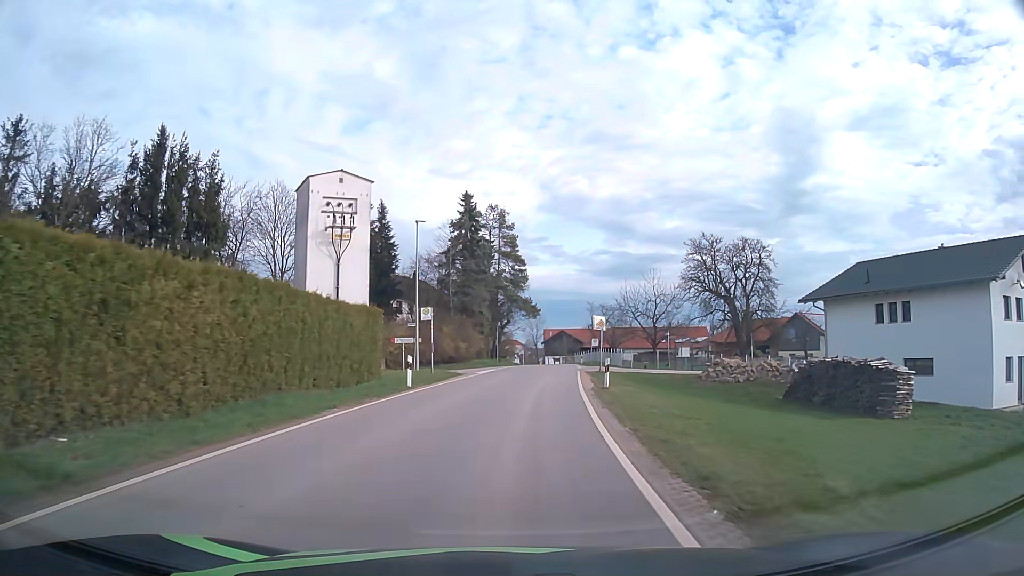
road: tertiary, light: Day
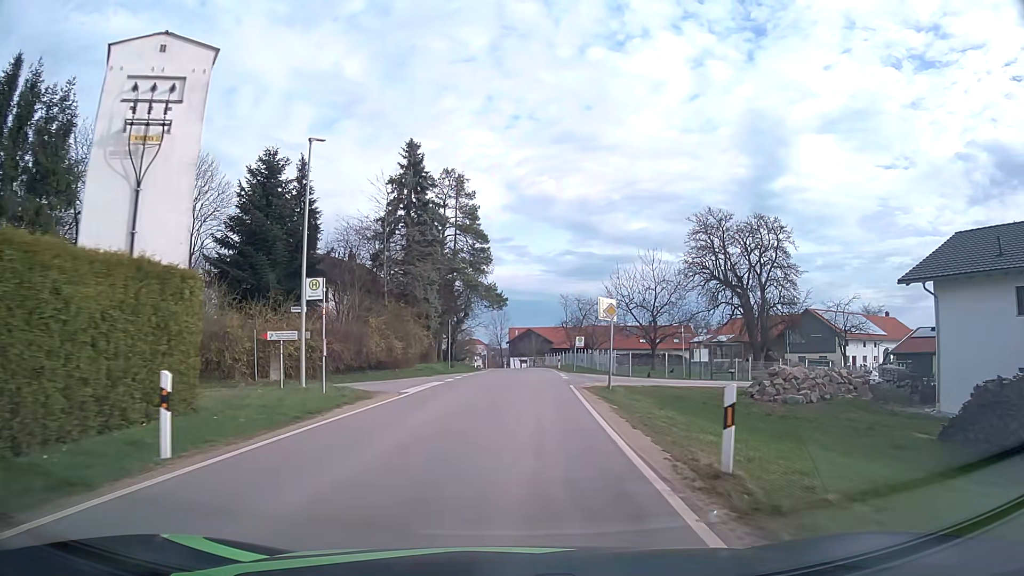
(+0.5, +14.6) m; +4°
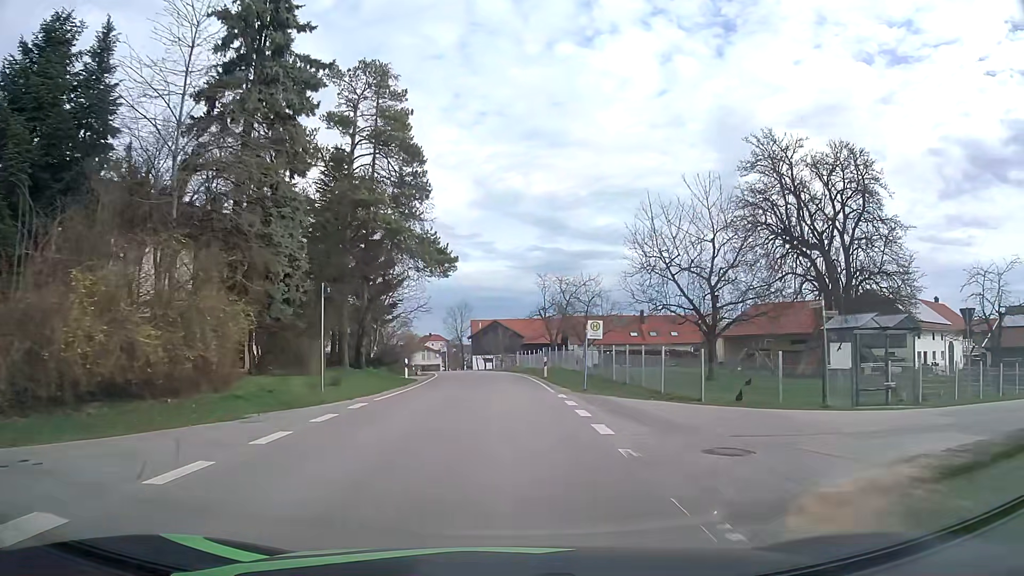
(+0.7, +22.1) m; +3°
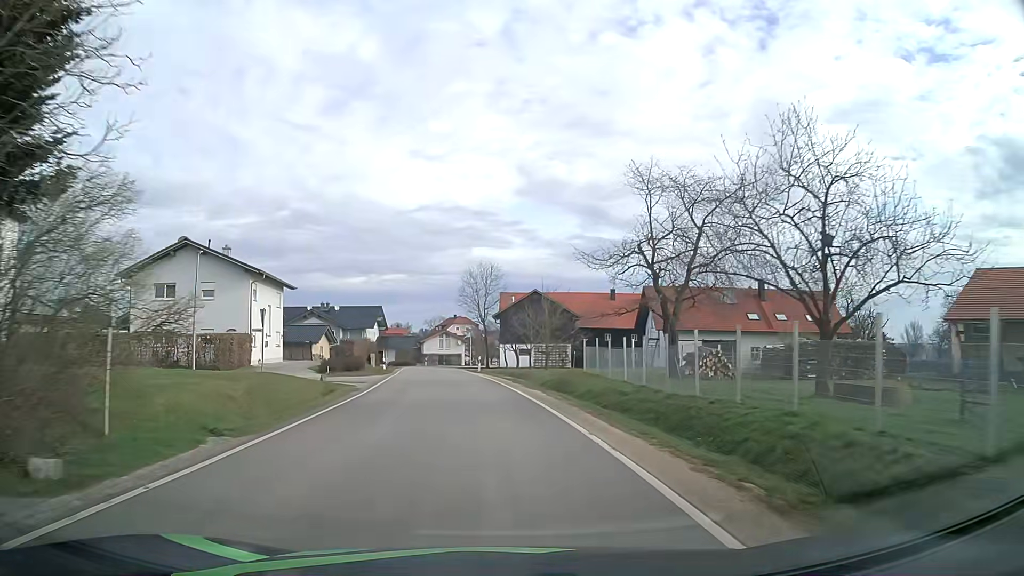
(-0.6, +37.2) m; -4°
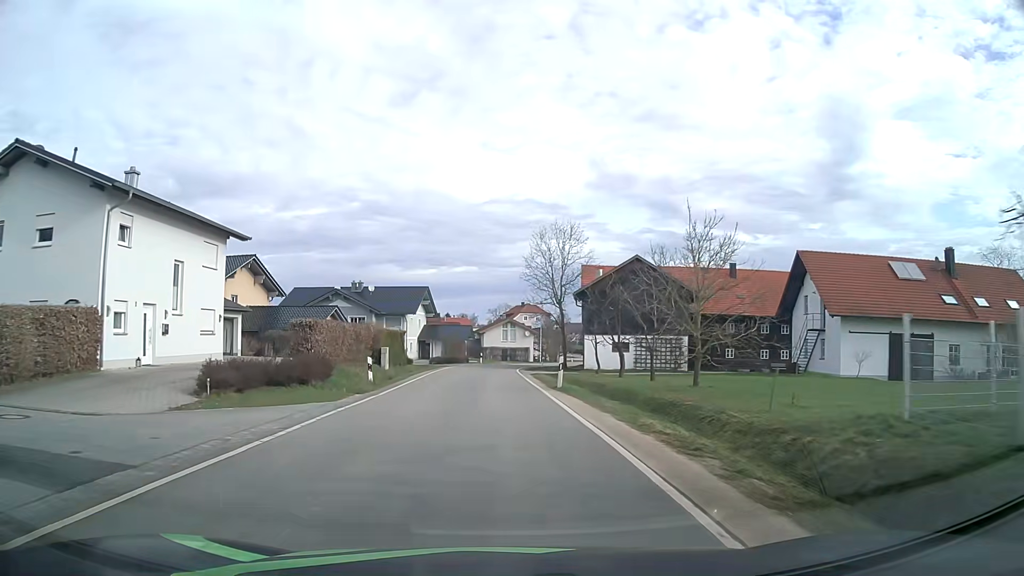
(-1.0, +22.2) m; -5°
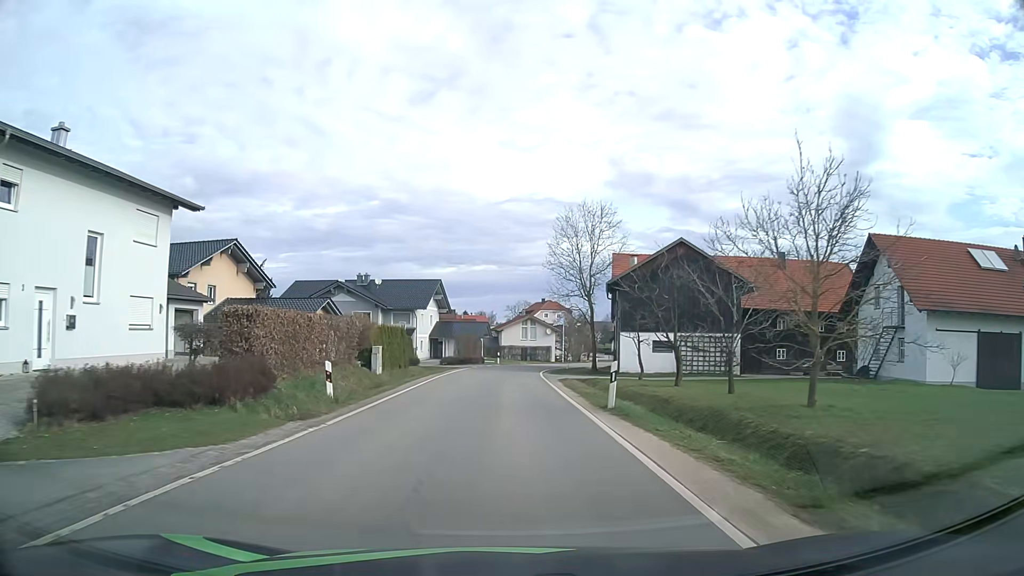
(-0.1, +7.4) m; -2°
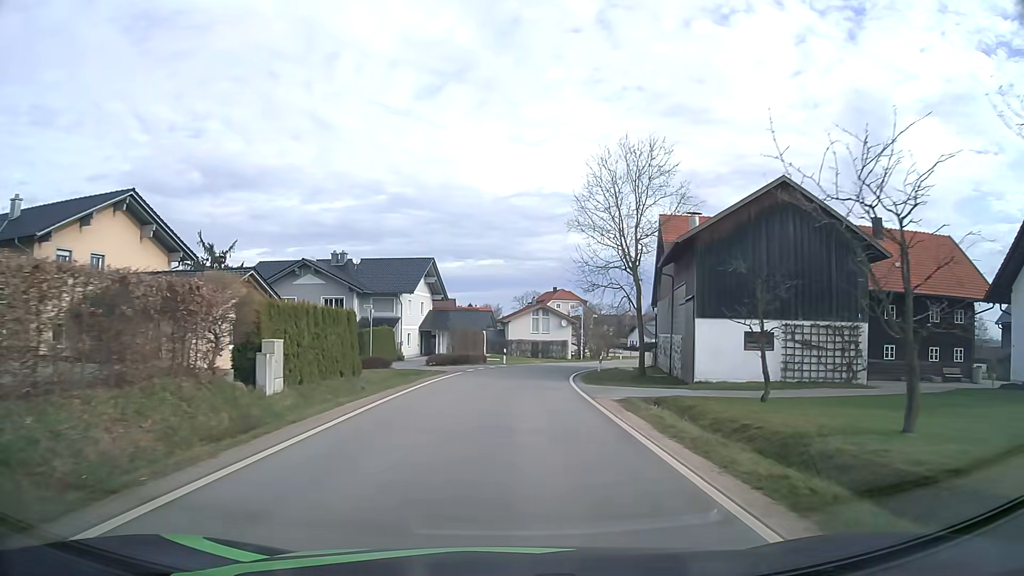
(-0.1, +14.6) m; 0°
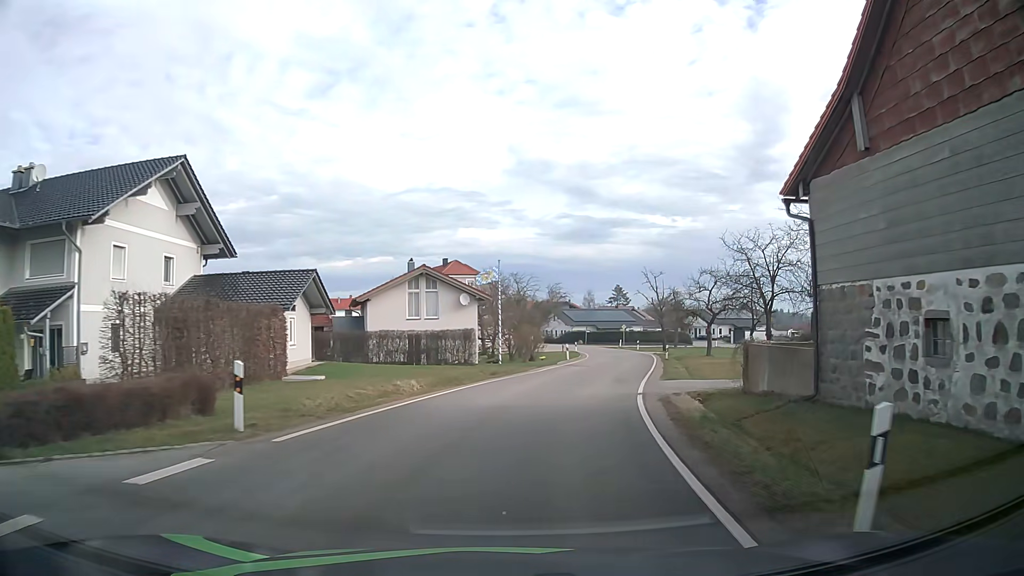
(+1.8, +35.0) m; +9°
(+1, +10) (+2, +20) (+4, +30) (+7, +39) (+9, +49) (+11, +59) (+11, +69) (+11, +79) (+9, +89) (+7, +98) m
